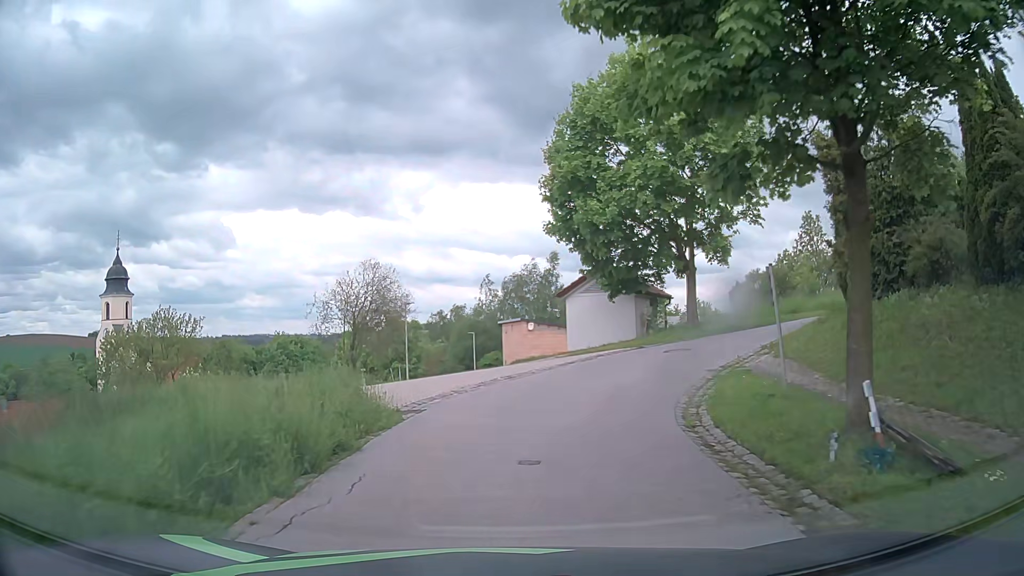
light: Day
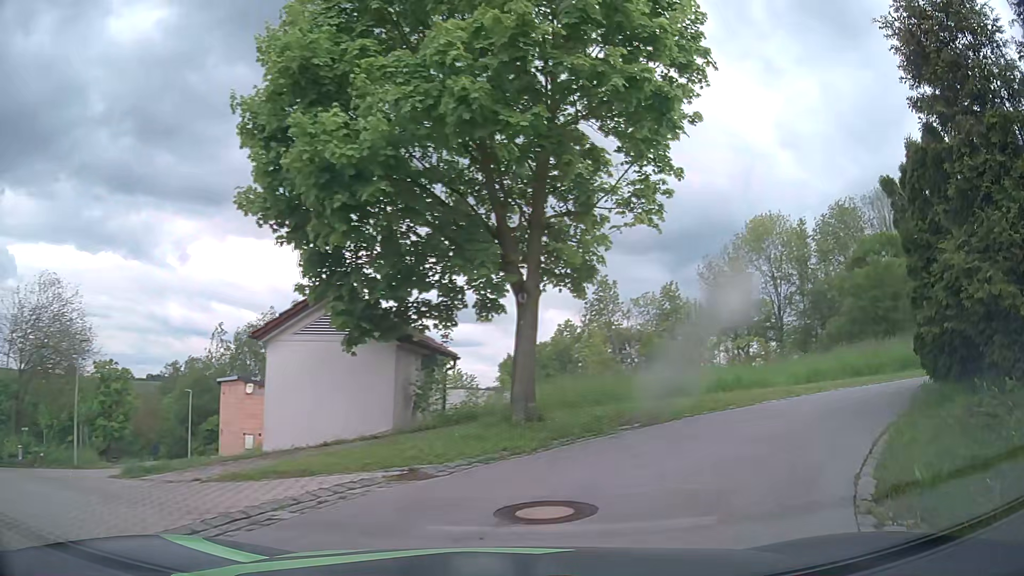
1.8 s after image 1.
(+1.2, +12.0) m; +19°
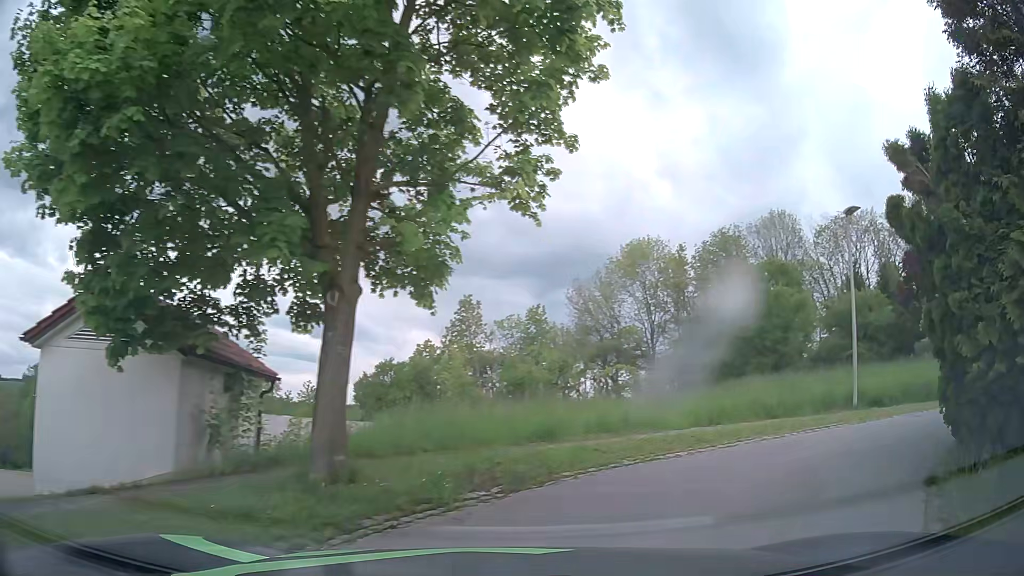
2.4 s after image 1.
(+0.3, +3.3) m; +9°
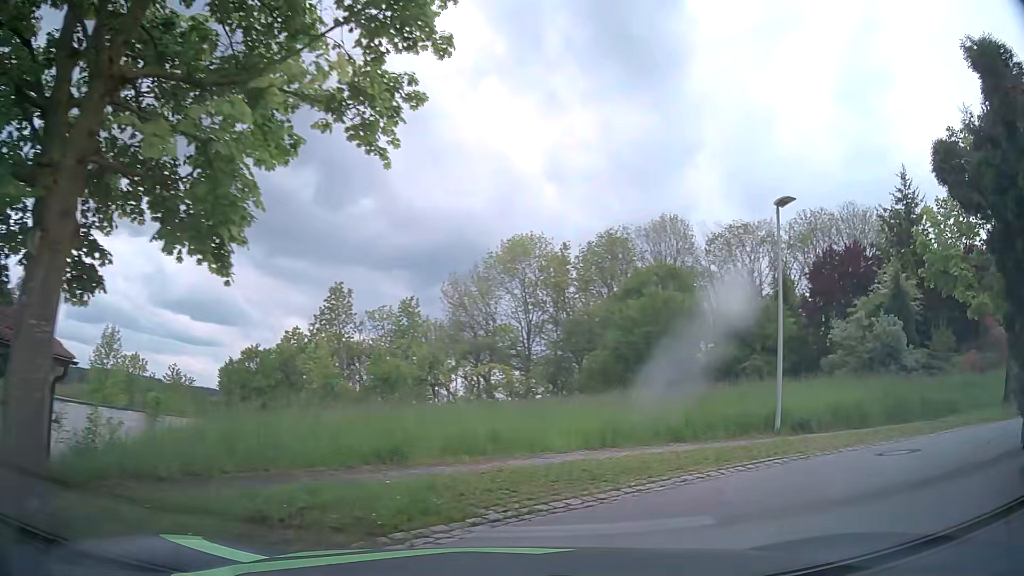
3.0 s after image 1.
(+0.3, +2.9) m; +12°
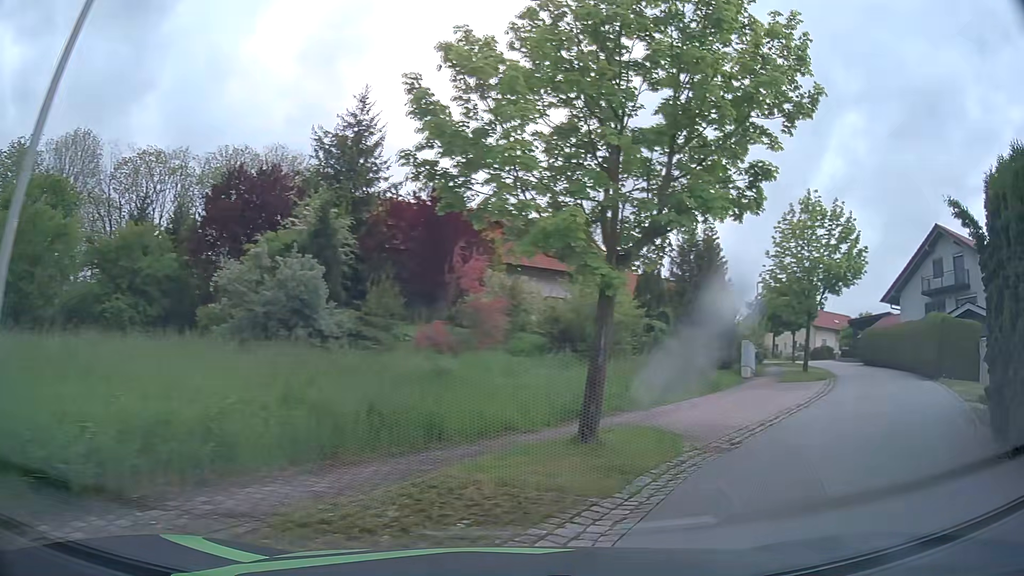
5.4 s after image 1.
(+4.1, +8.9) m; +52°
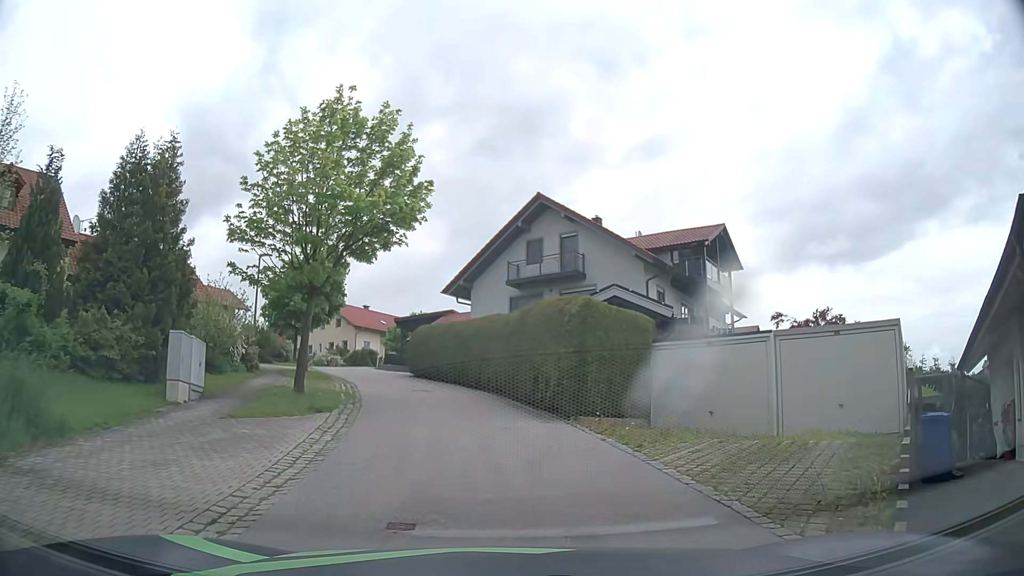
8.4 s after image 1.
(+6.0, +11.4) m; +41°
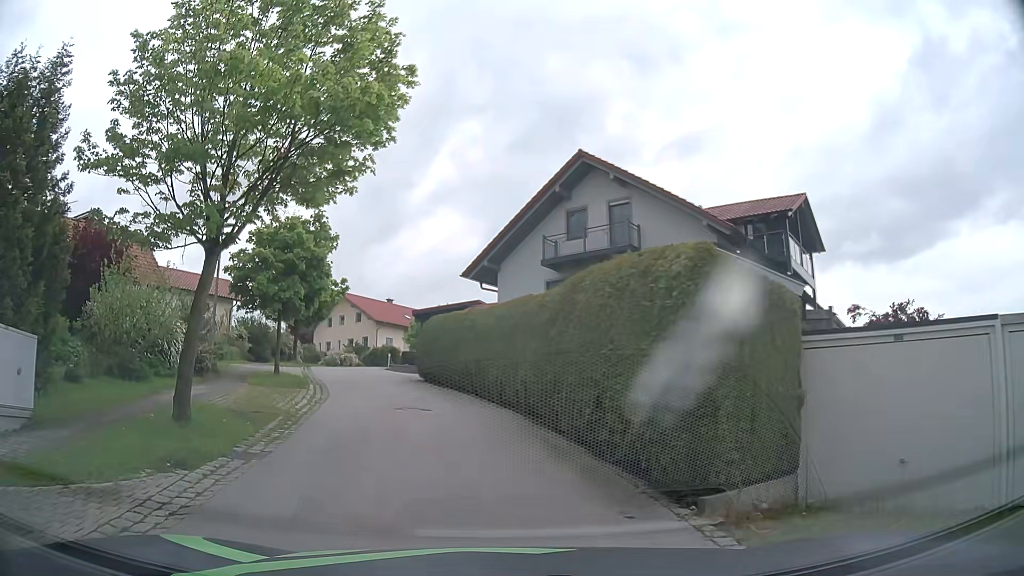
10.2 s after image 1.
(+0.1, +7.1) m; -5°
